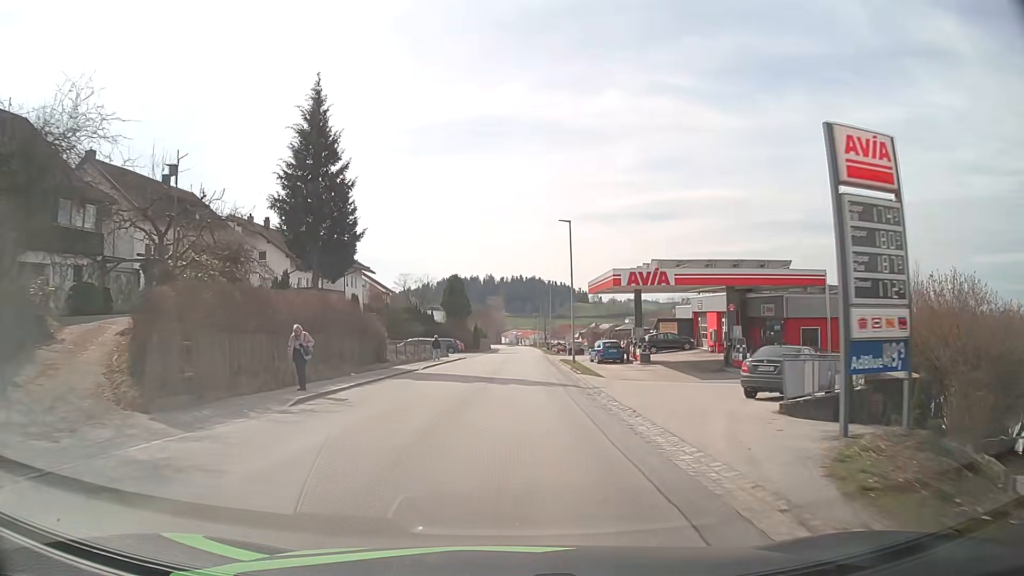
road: tertiary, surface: asphalt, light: Day
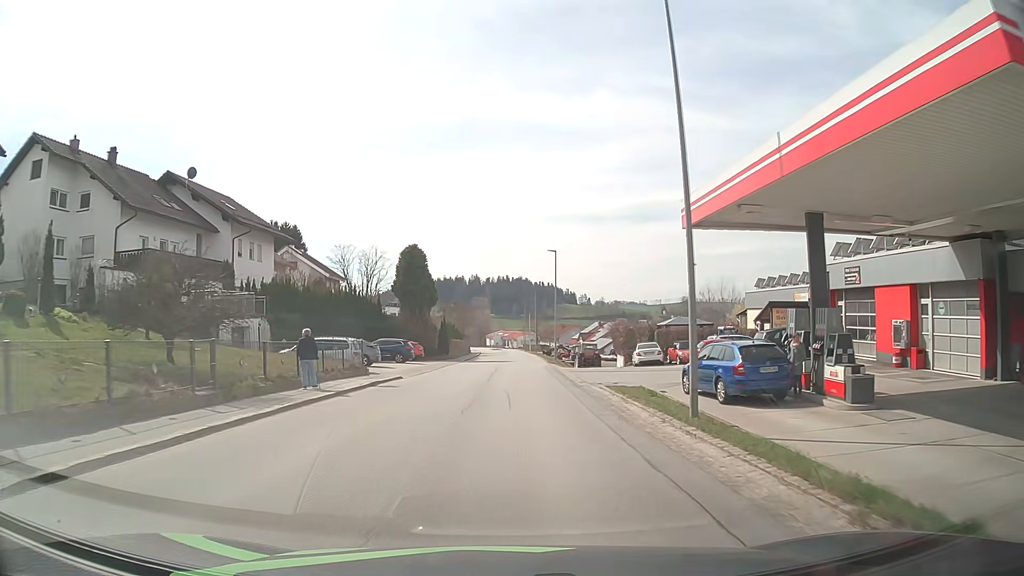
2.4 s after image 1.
(+0.4, +27.3) m; +2°
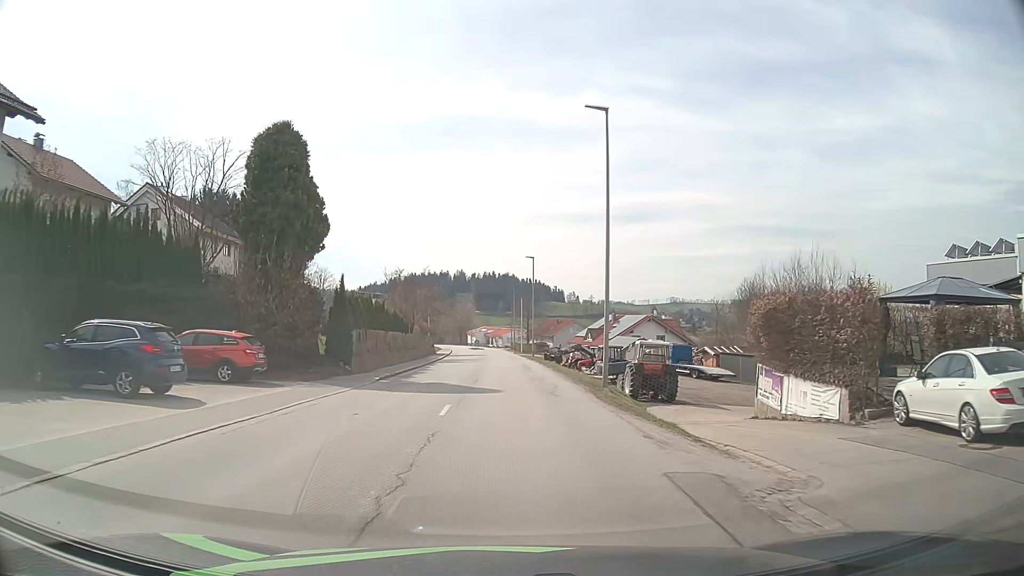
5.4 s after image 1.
(+0.3, +32.3) m; +1°
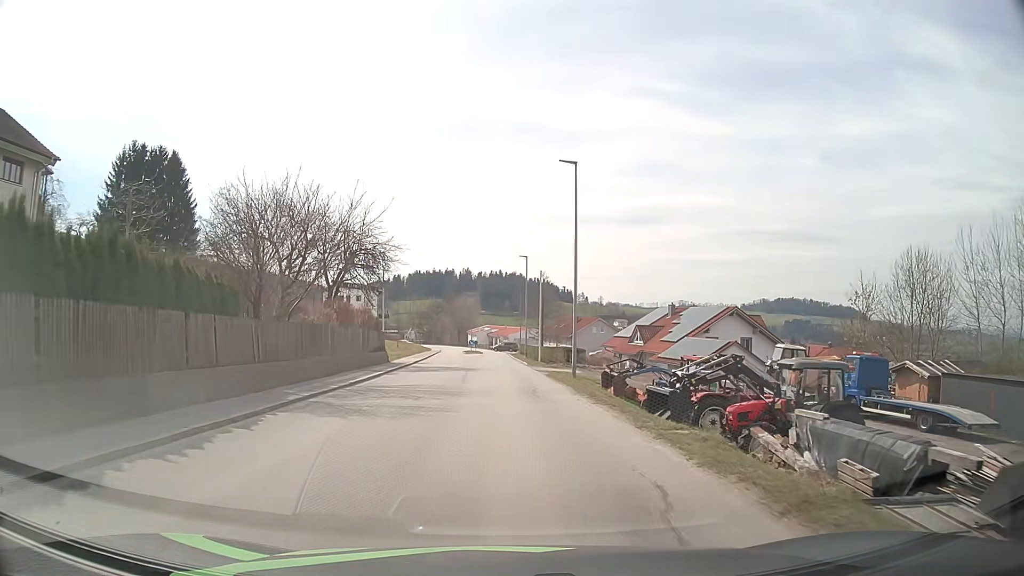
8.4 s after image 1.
(-0.2, +30.7) m; -1°
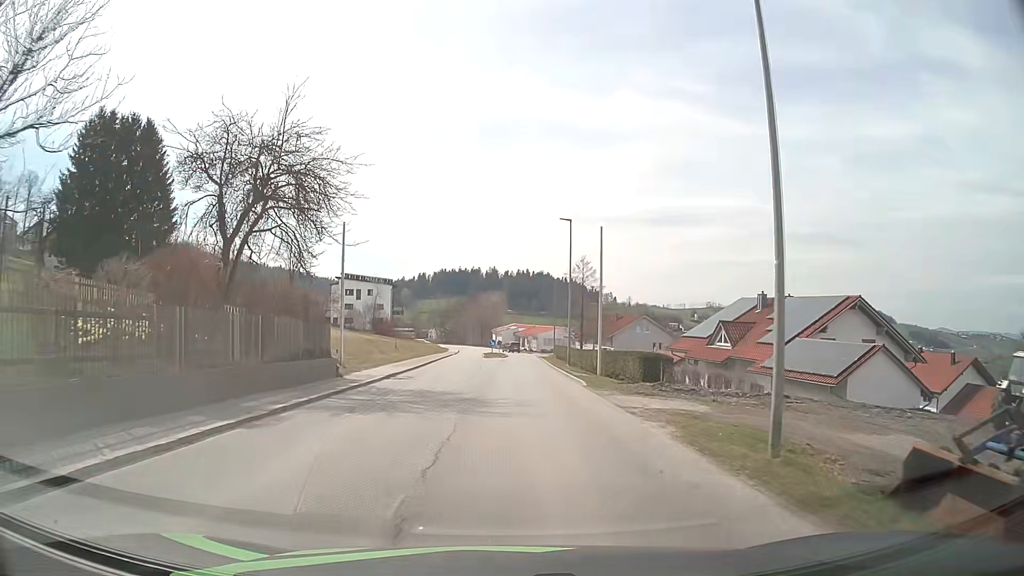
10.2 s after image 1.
(-0.3, +17.5) m; -2°
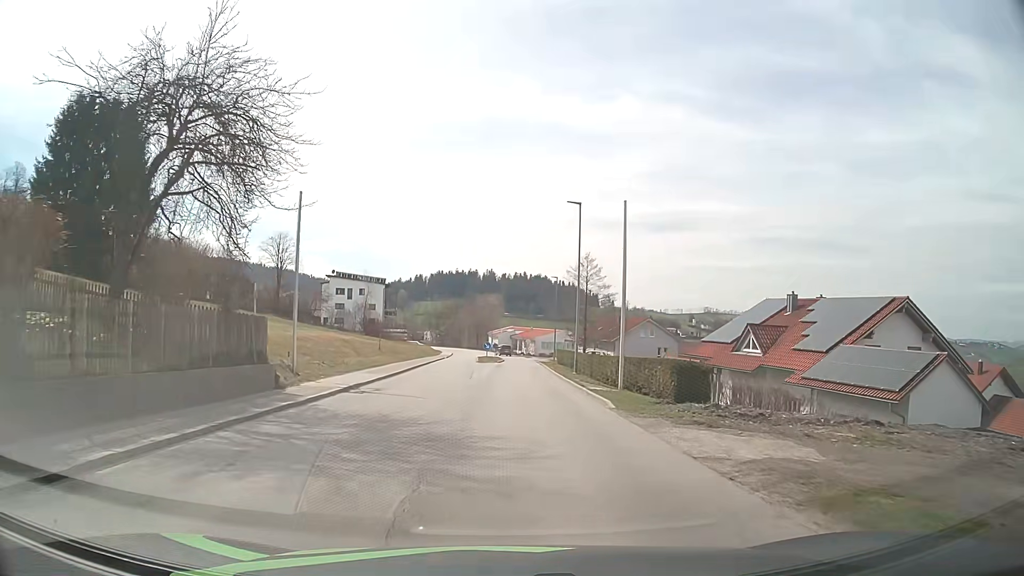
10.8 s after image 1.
(0.0, +5.9) m; 0°
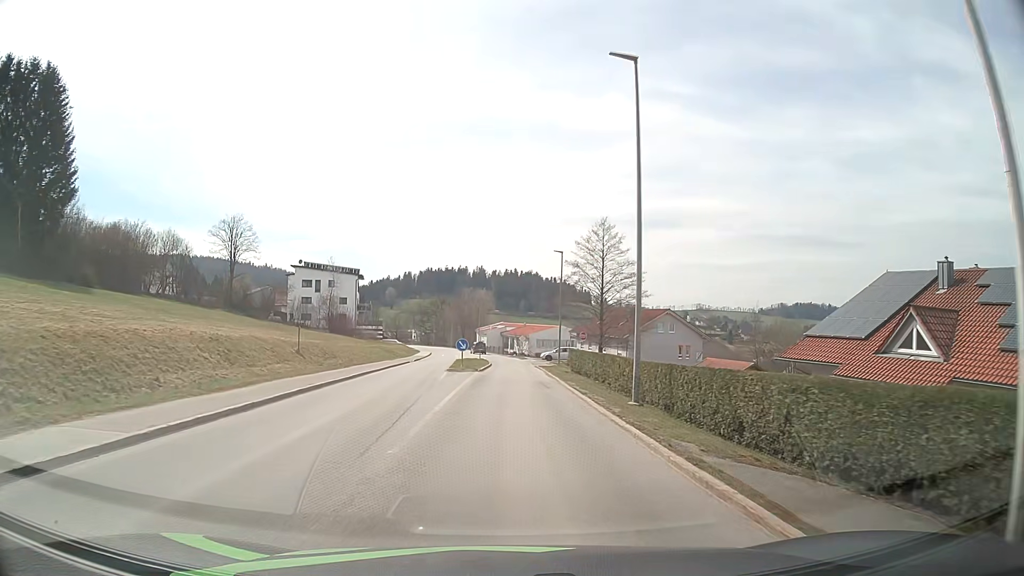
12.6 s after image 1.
(+0.3, +17.9) m; +1°
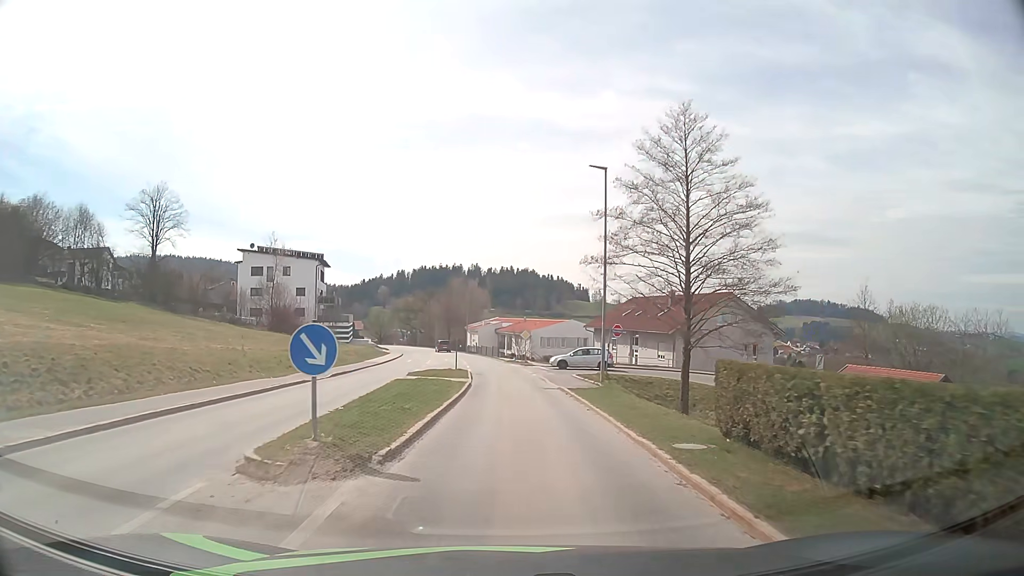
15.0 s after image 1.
(+0.1, +24.7) m; +1°
(0, +10) (0, +20) (0, +30) (-1, +40) (-2, +50) (-3, +60) (-5, +70) (-7, +80) (-9, +89) (-11, +99) m
